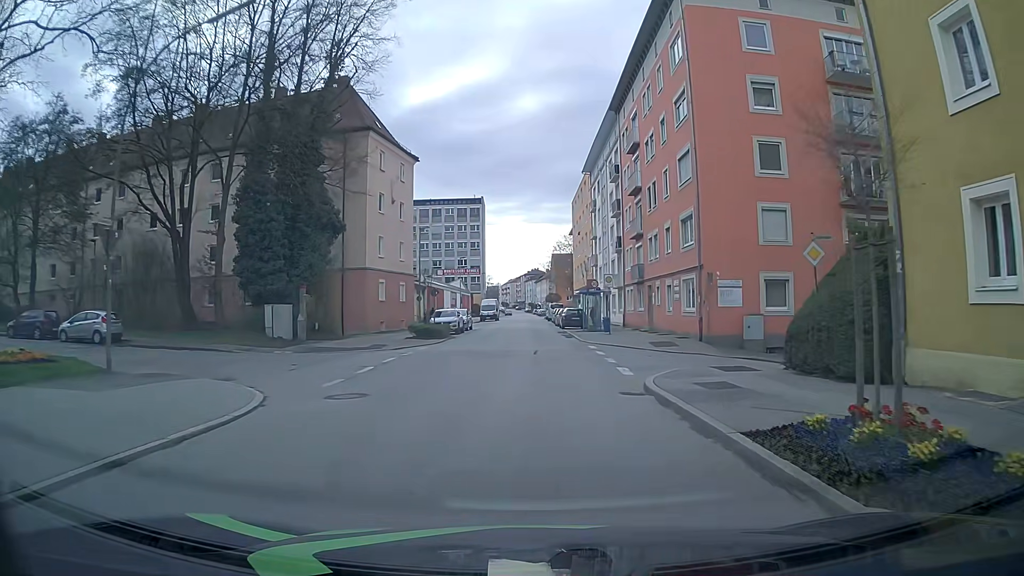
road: tertiary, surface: asphalt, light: Day
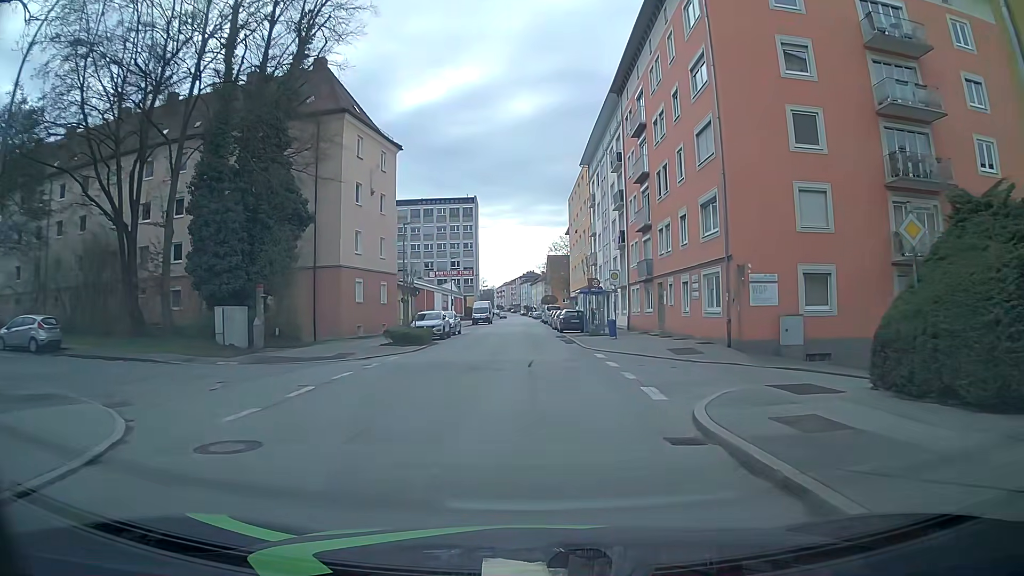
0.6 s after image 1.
(+0.1, +4.6) m; 0°
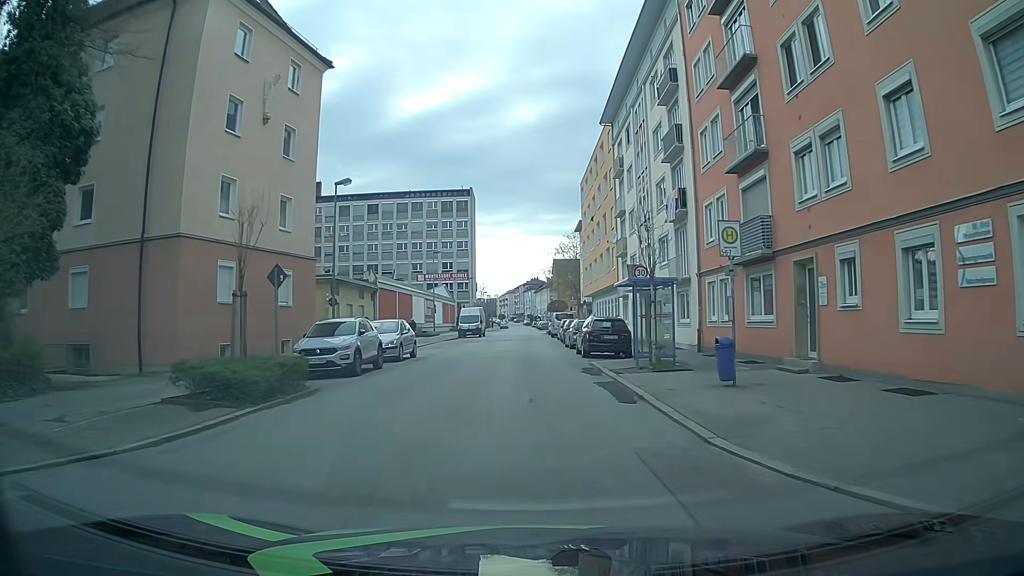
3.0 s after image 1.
(+0.3, +17.8) m; 0°
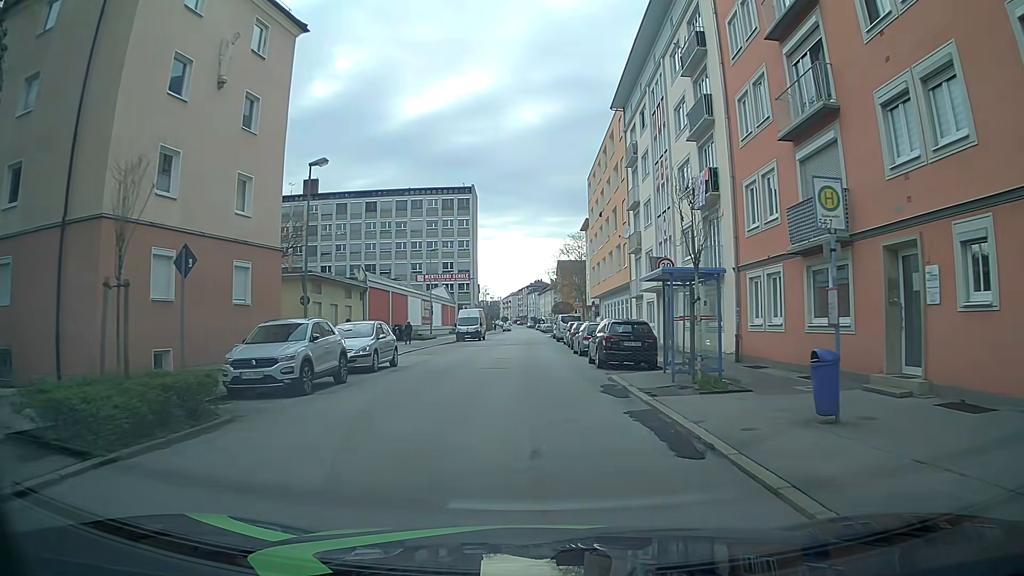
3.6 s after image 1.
(0.0, +4.4) m; 0°
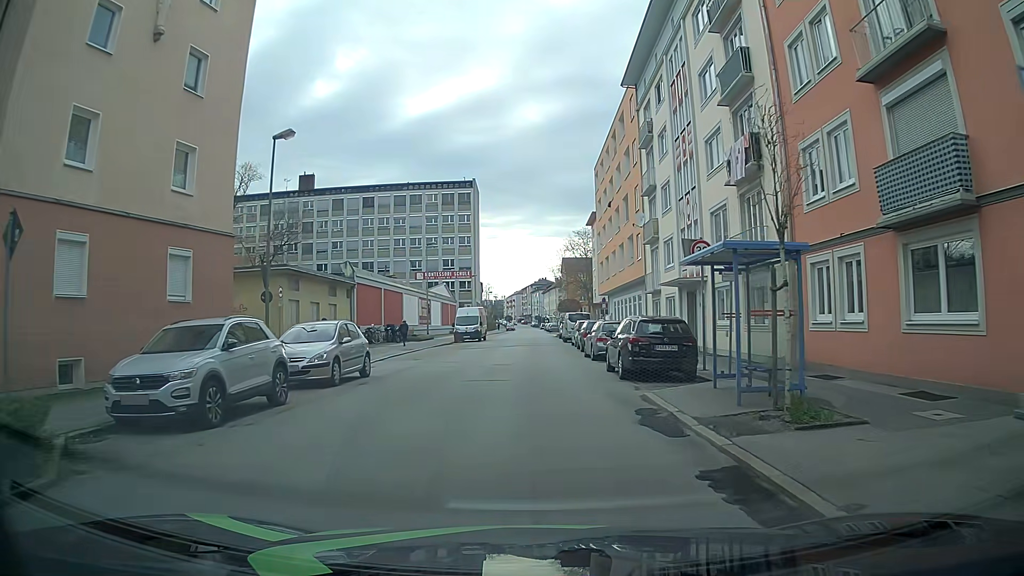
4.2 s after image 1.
(0.0, +4.4) m; -1°
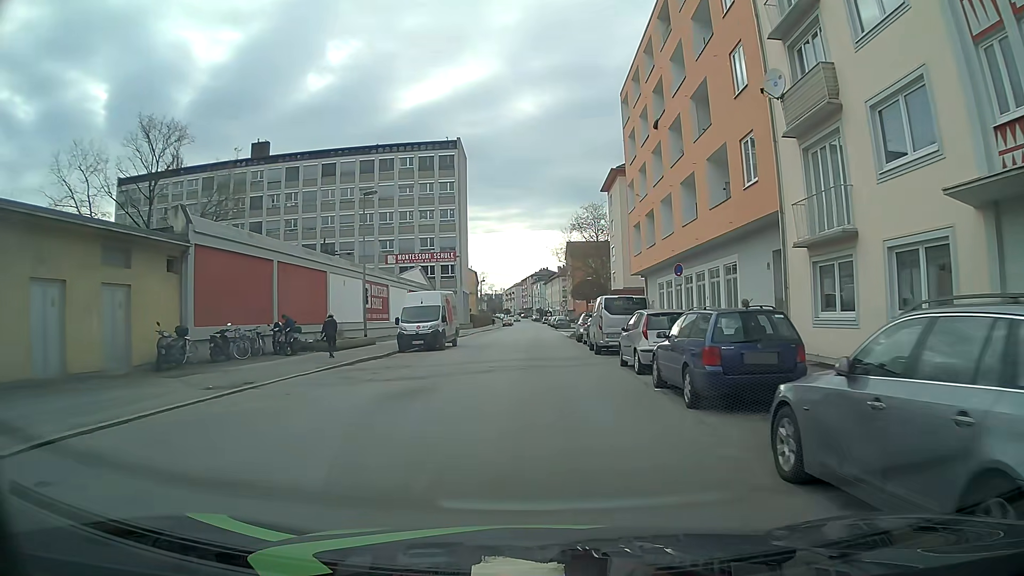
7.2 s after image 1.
(0.0, +22.0) m; +1°
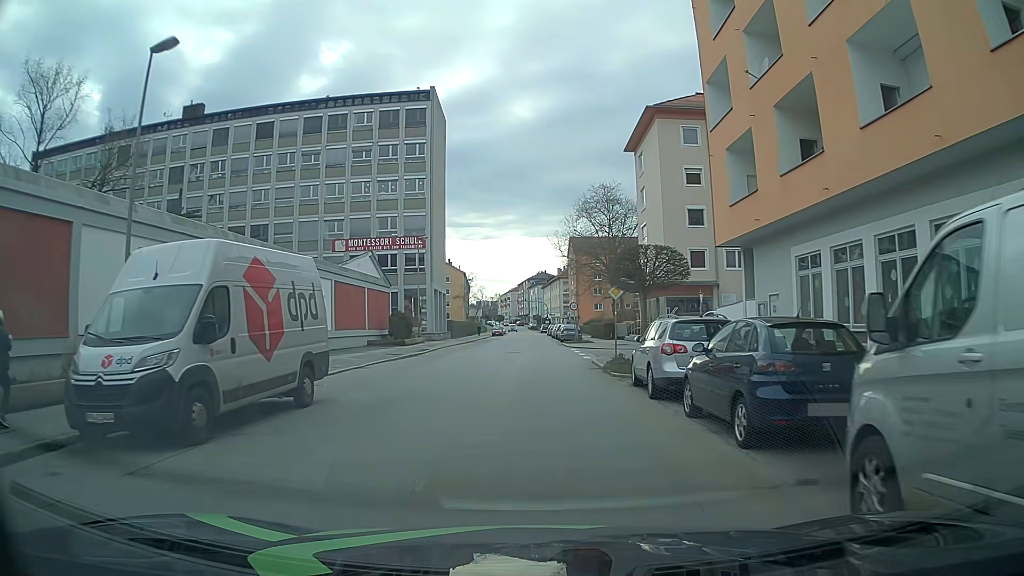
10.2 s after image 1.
(-0.2, +22.3) m; 0°
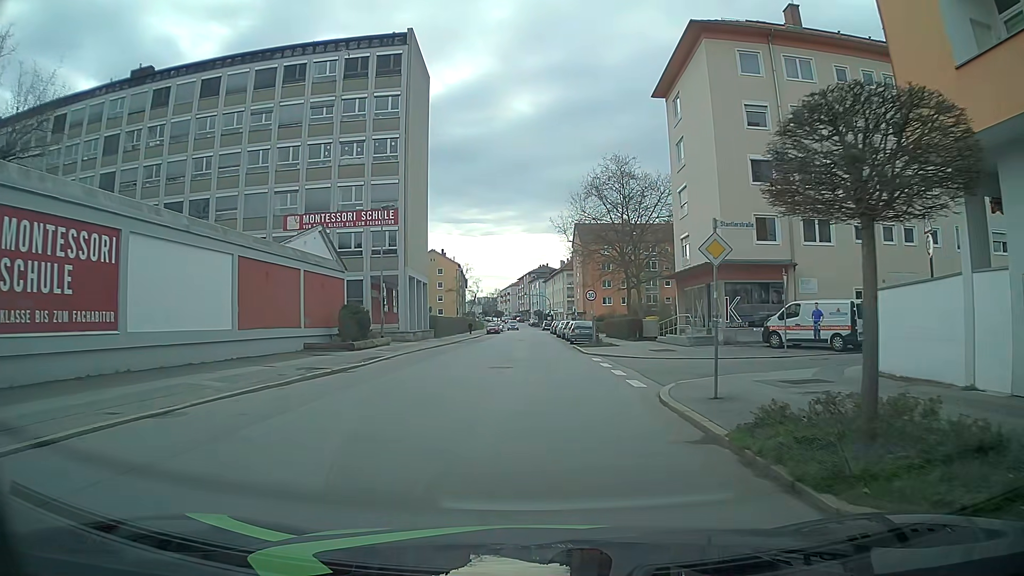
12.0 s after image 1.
(0.0, +13.3) m; 0°
(0, +10) (0, +20) (0, +30) (0, +40) (0, +50) (0, +60) (0, +70) (-1, +80) (-1, +90) (-1, +100) m
